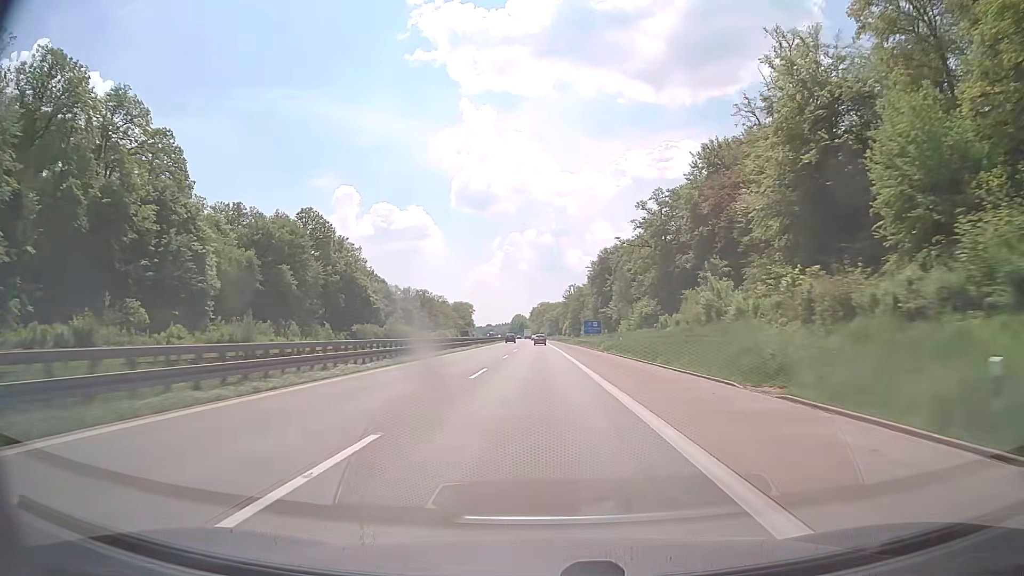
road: motorway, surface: concrete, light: Day
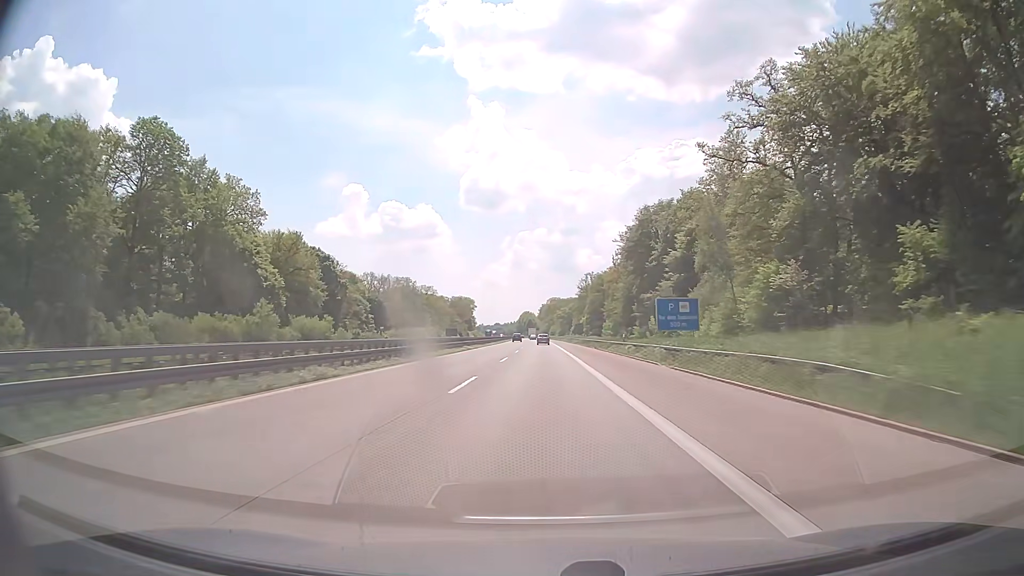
(-0.4, +59.4) m; -1°
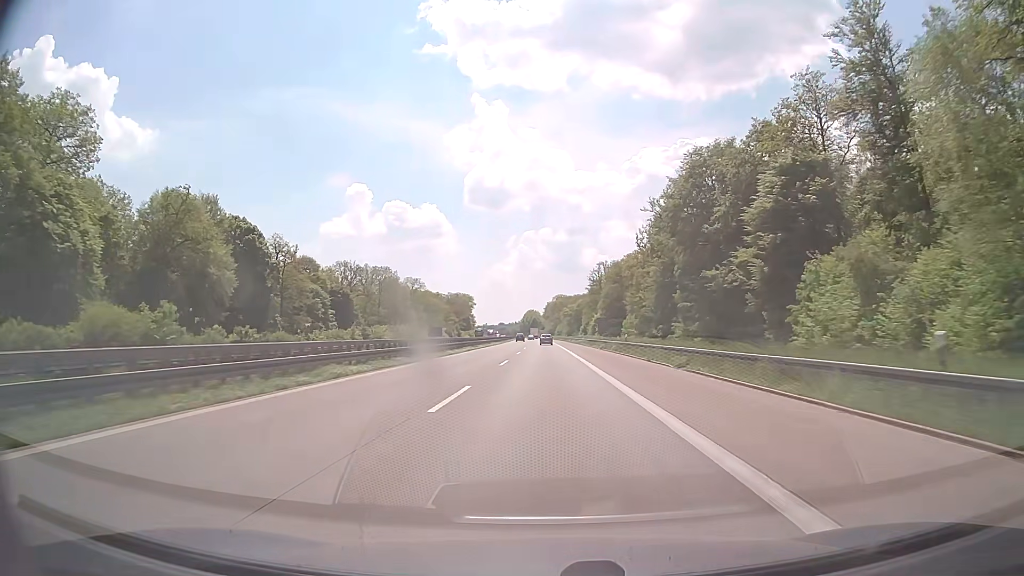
(-0.1, +39.6) m; 0°
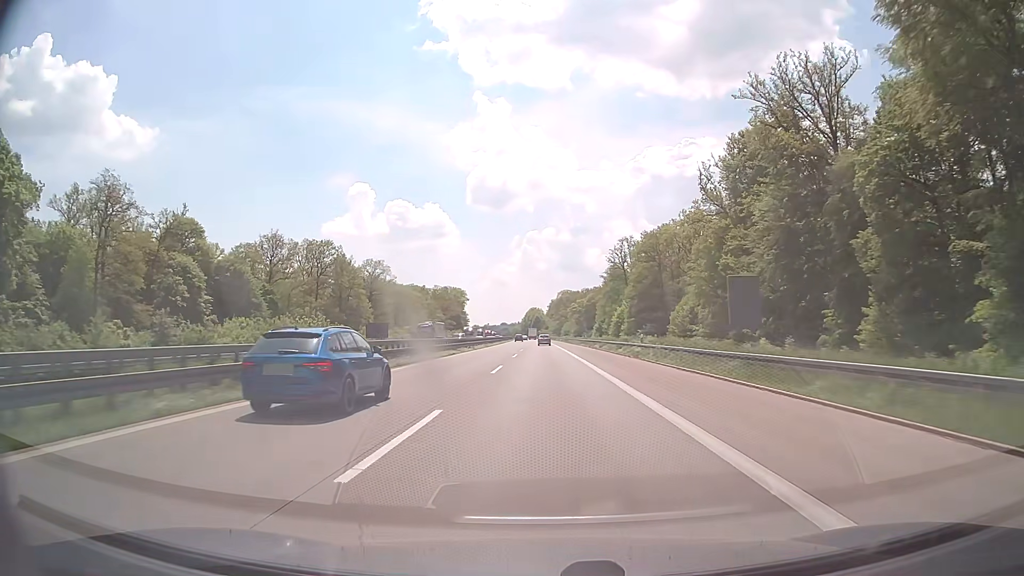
(-0.2, +59.4) m; 0°
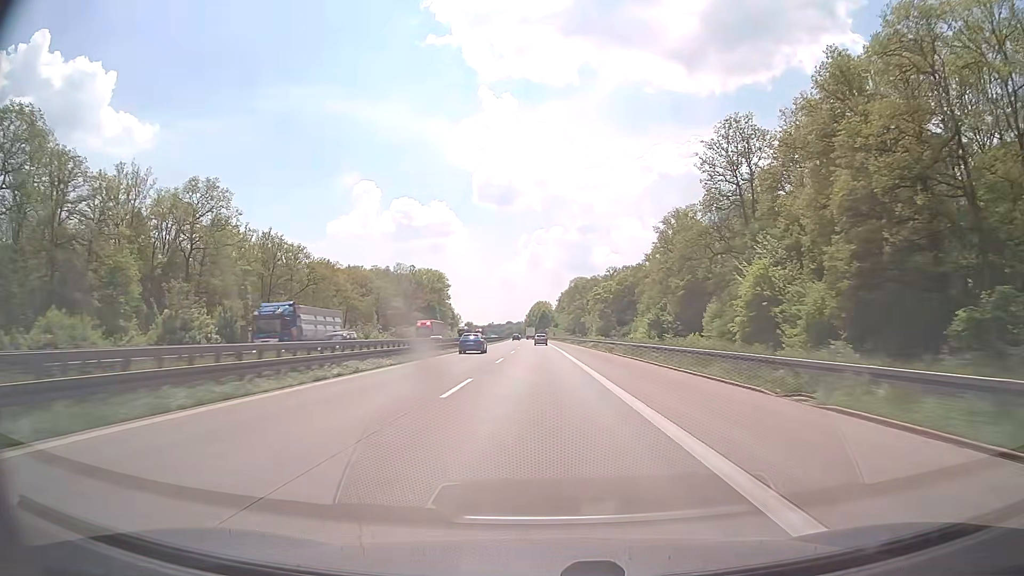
(-0.4, +99.2) m; -1°
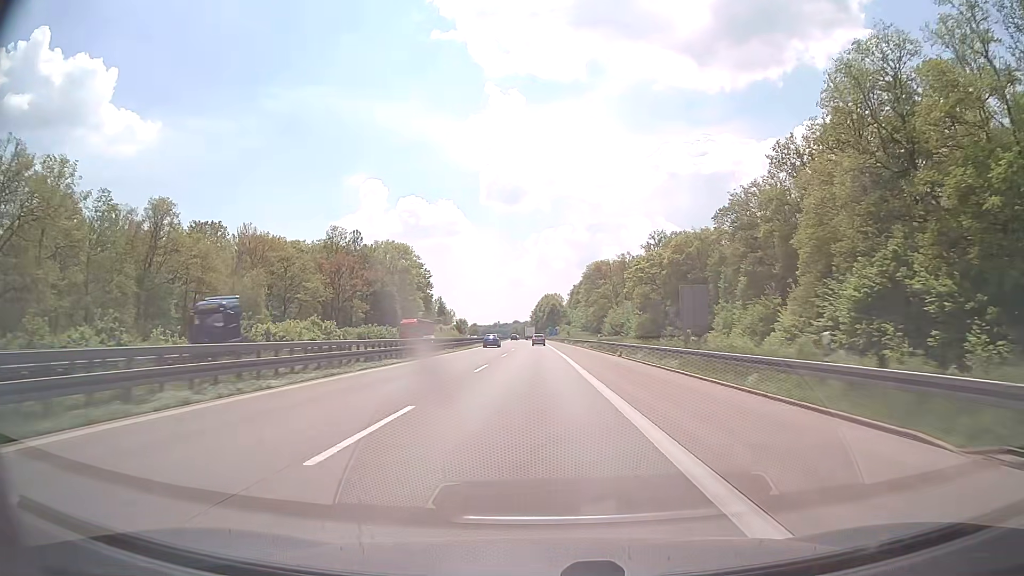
(-0.4, +79.5) m; -1°
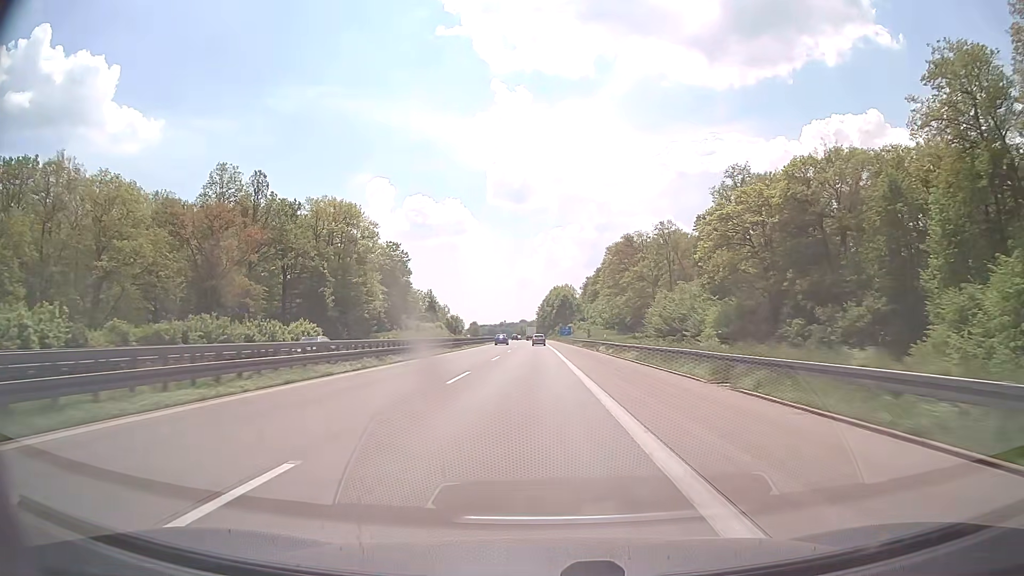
(-0.3, +59.6) m; -1°
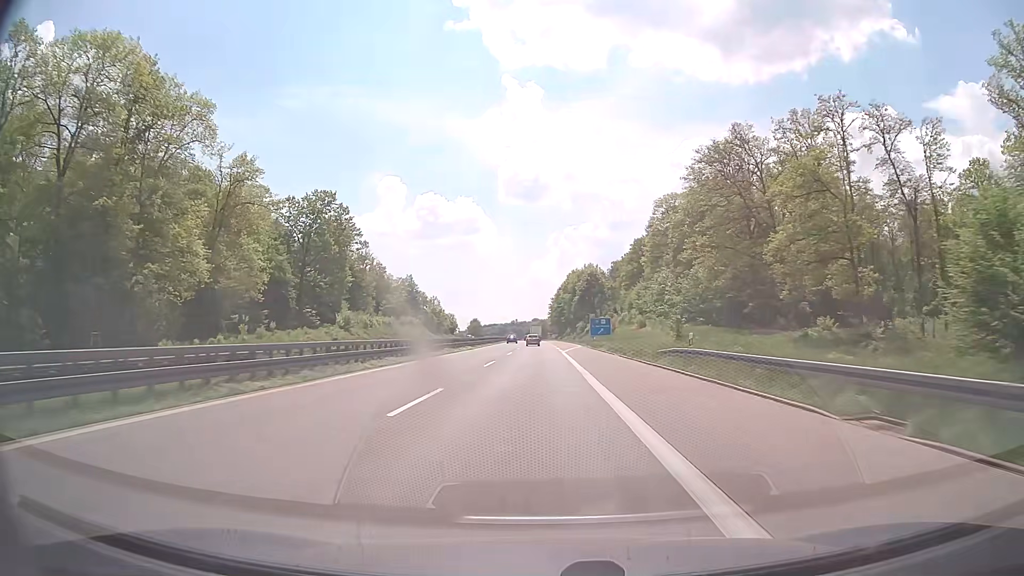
(-0.7, +79.4) m; -1°
(0, +10) (0, +20) (0, +30) (0, +40) (0, +50) (0, +60) (-1, +70) (-1, +80) (-1, +90) (-2, +100) m
